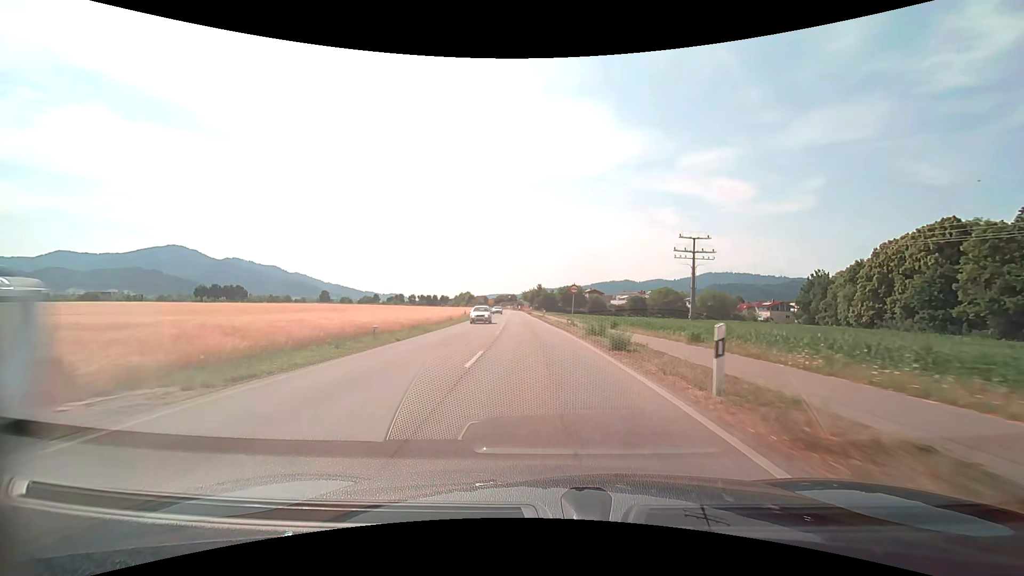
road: secondary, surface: asphalt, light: Day
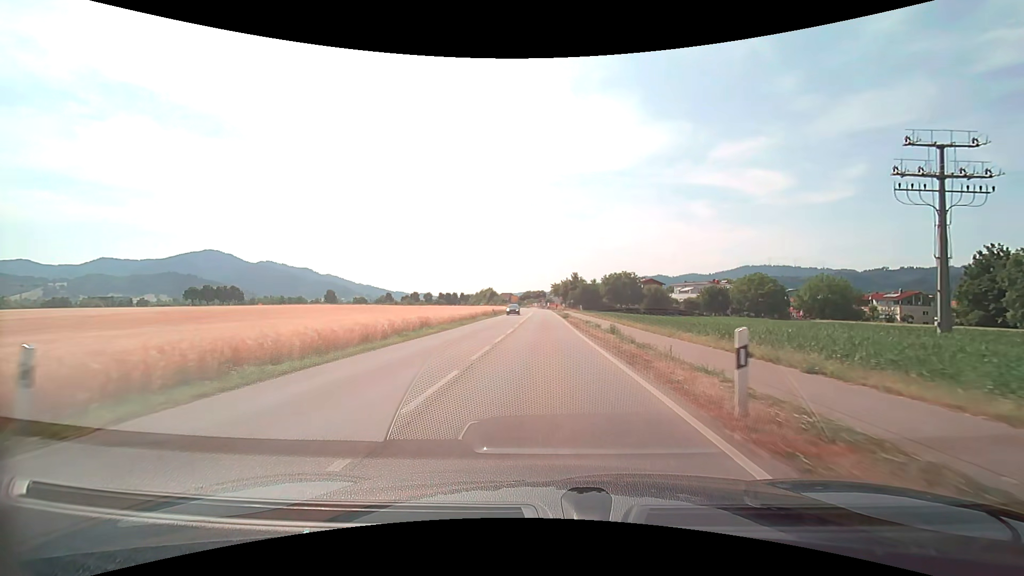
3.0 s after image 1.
(-1.9, +46.5) m; -4°
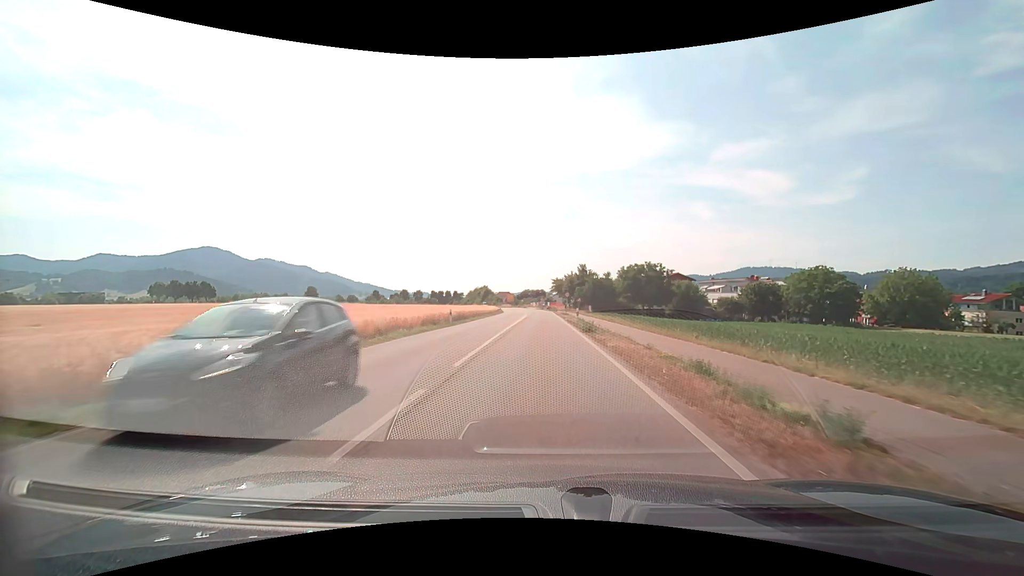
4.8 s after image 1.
(0.0, +26.2) m; 0°
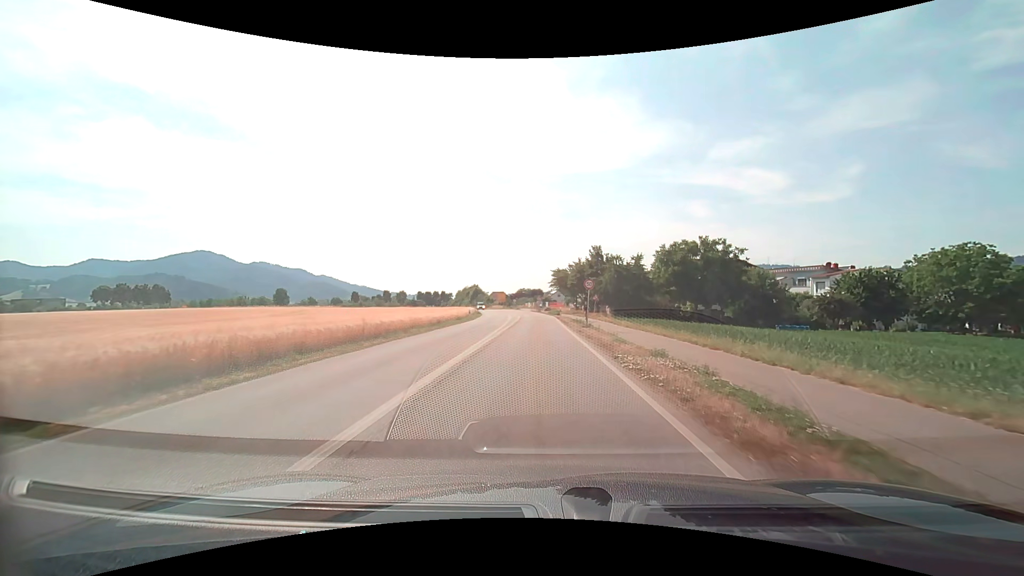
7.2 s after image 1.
(0.0, +31.9) m; 0°
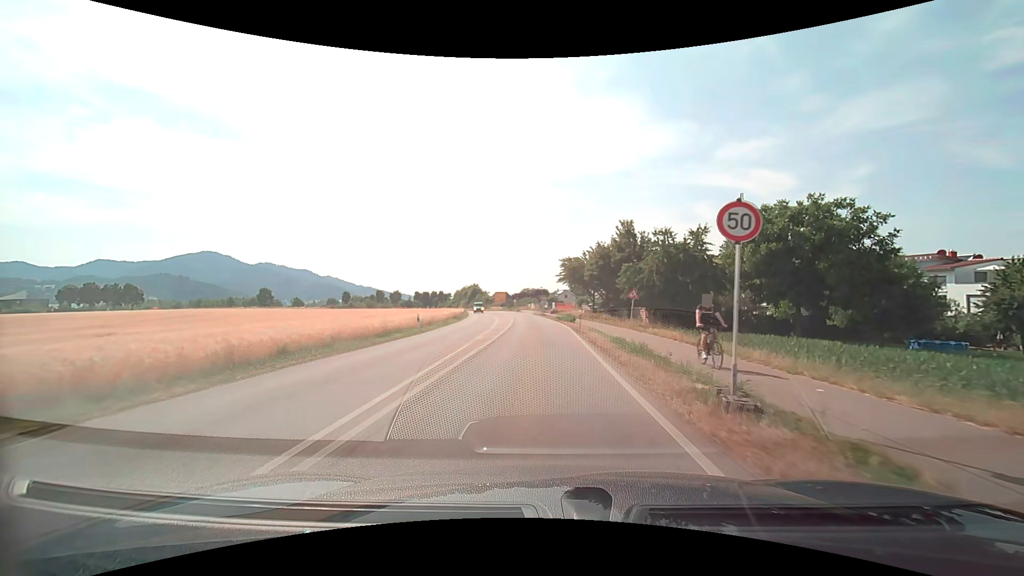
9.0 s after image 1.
(0.0, +22.0) m; 0°
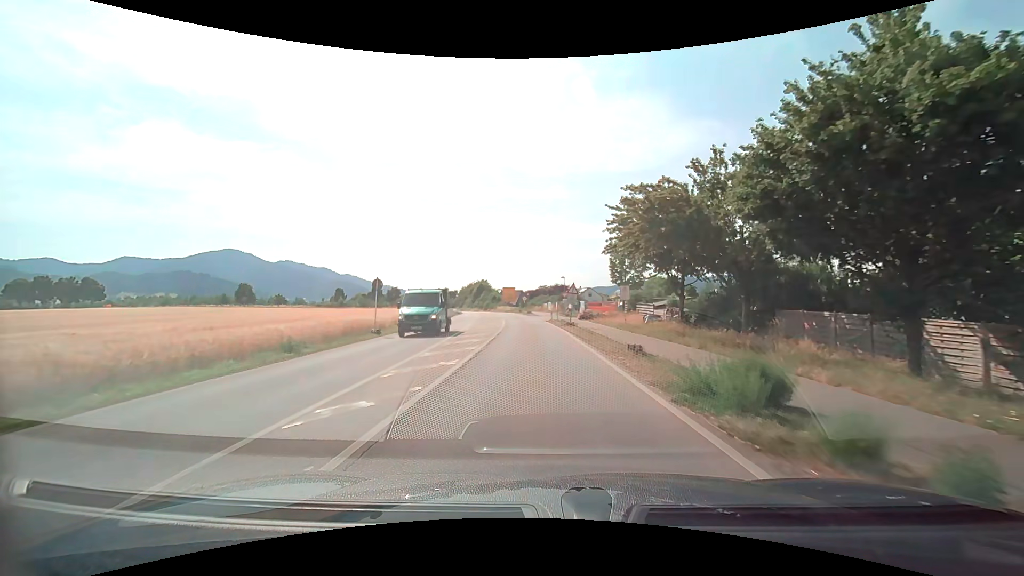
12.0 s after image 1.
(-0.6, +35.3) m; -2°
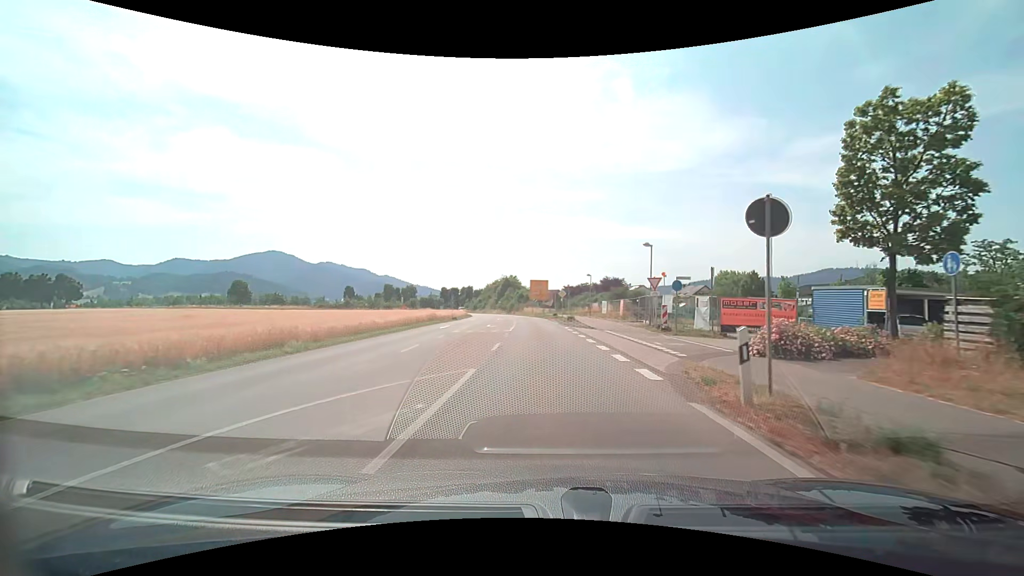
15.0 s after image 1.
(-1.5, +36.1) m; -4°
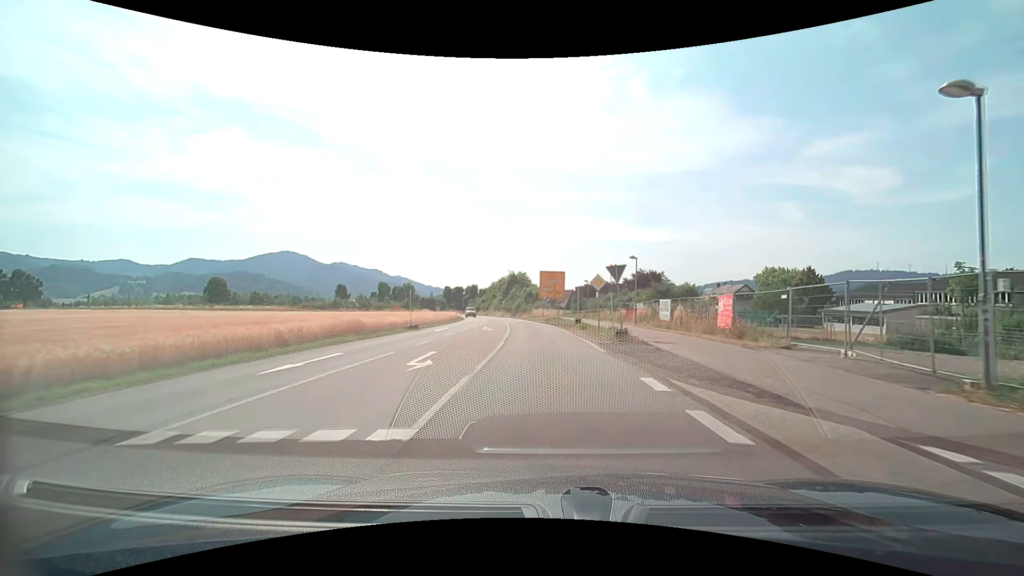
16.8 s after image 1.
(-0.3, +22.4) m; -1°
(0, +10) (0, +20) (-1, +30) (-1, +40) (-2, +50) (-4, +60) (-5, +70) (-7, +80) (-9, +89) (-11, +99) m
